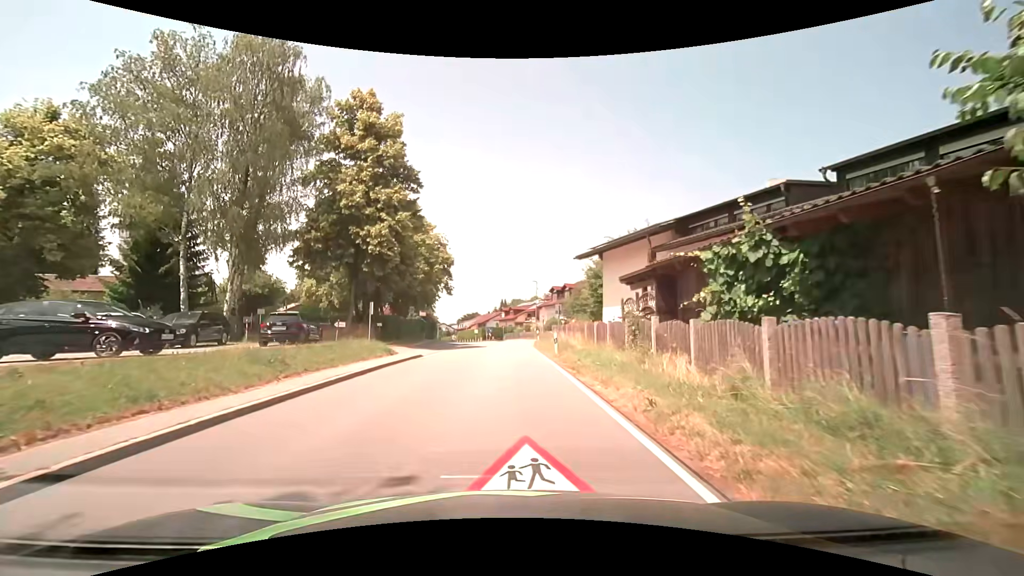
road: secondary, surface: asphalt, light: Day
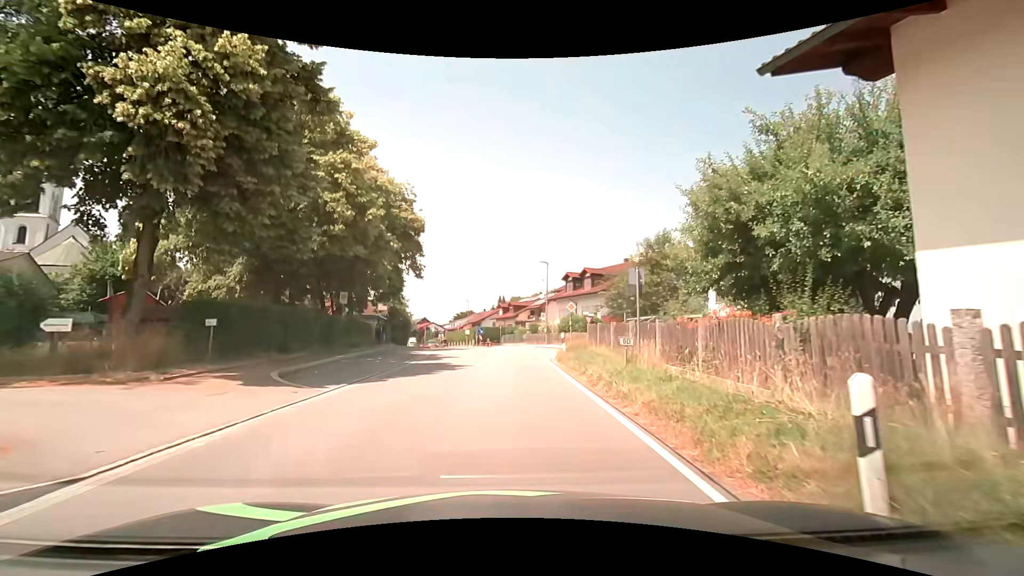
(0.0, +20.1) m; +1°
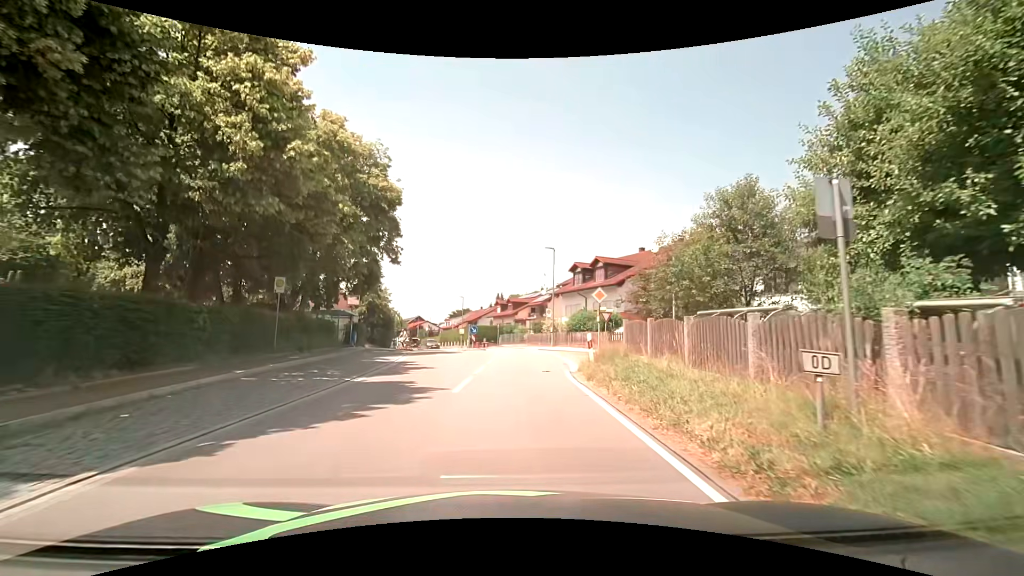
(0.0, +8.0) m; -1°
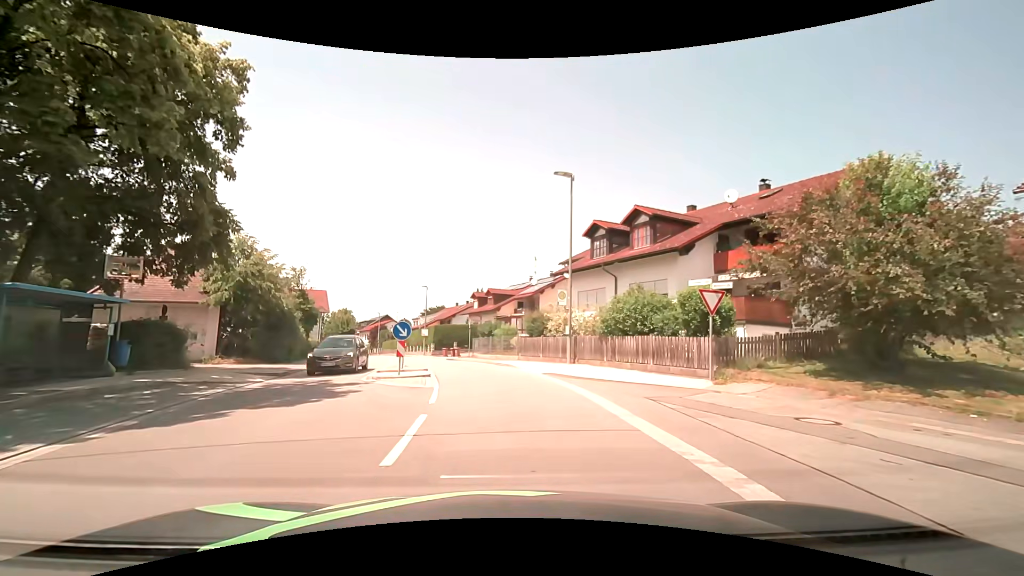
(+0.5, +19.8) m; +3°
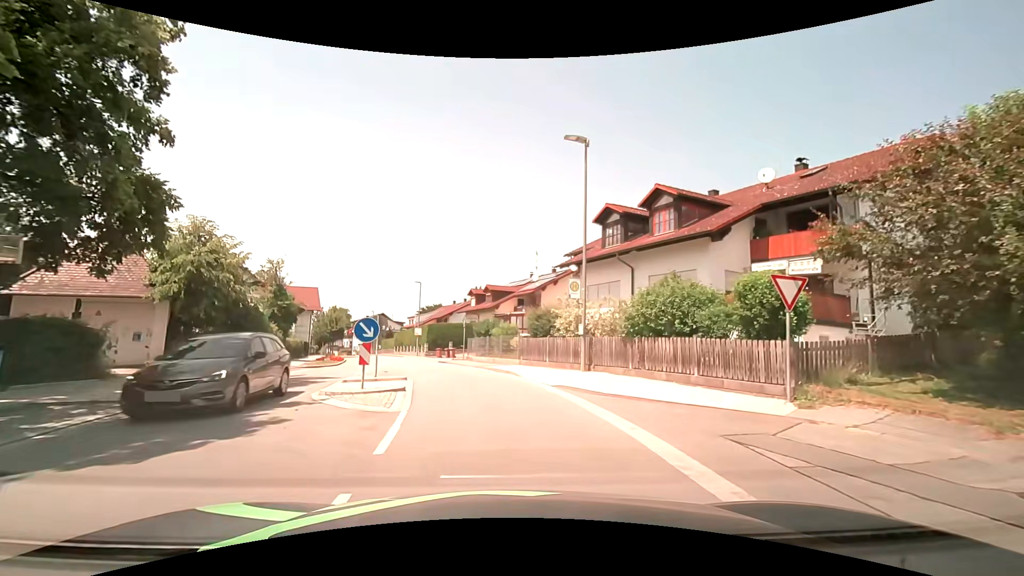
(-0.1, +3.9) m; 0°
